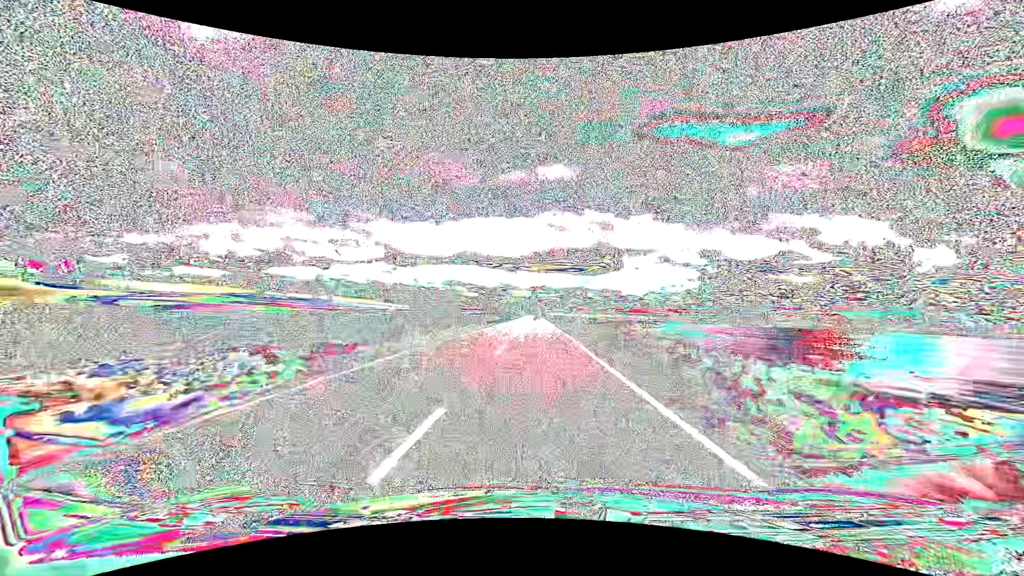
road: tertiary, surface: asphalt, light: Day
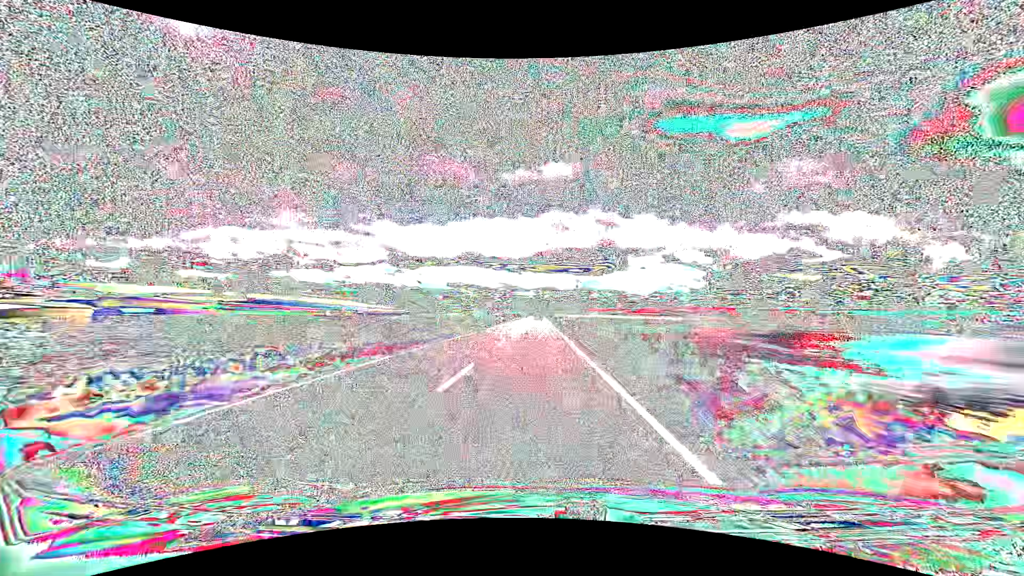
(+0.1, +81.6) m; 0°
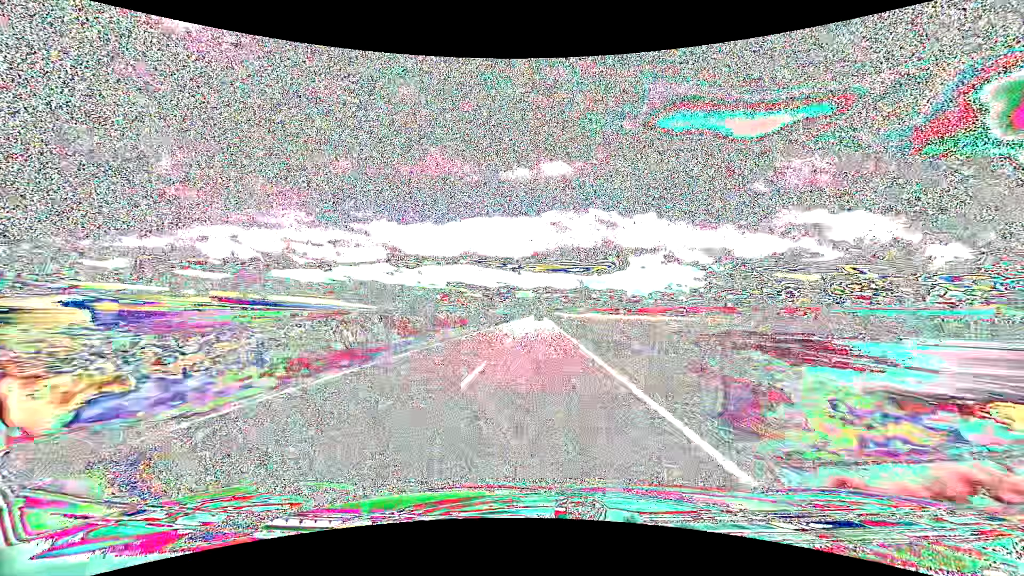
(-0.1, +49.1) m; 0°
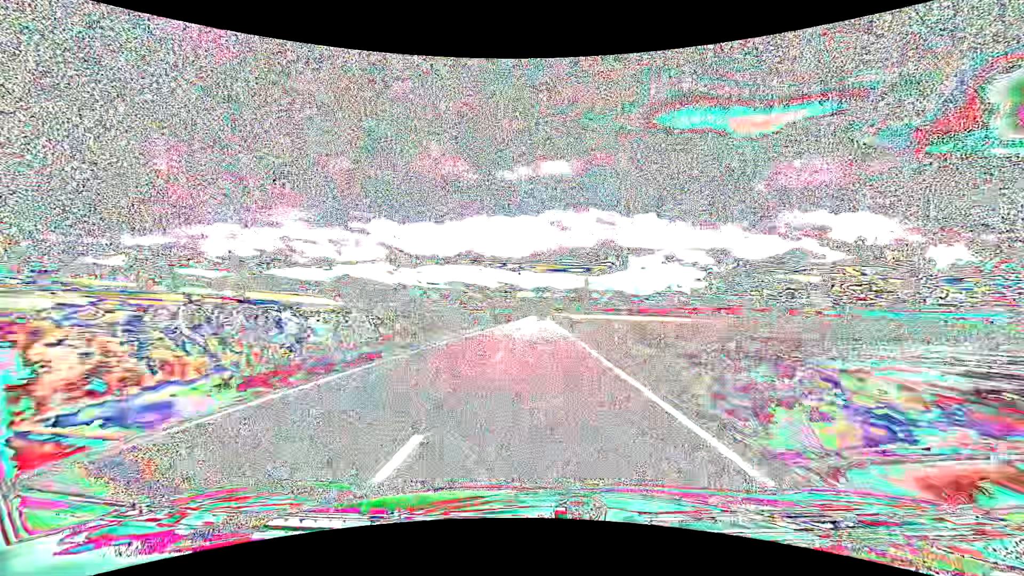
(-0.1, +32.8) m; 0°
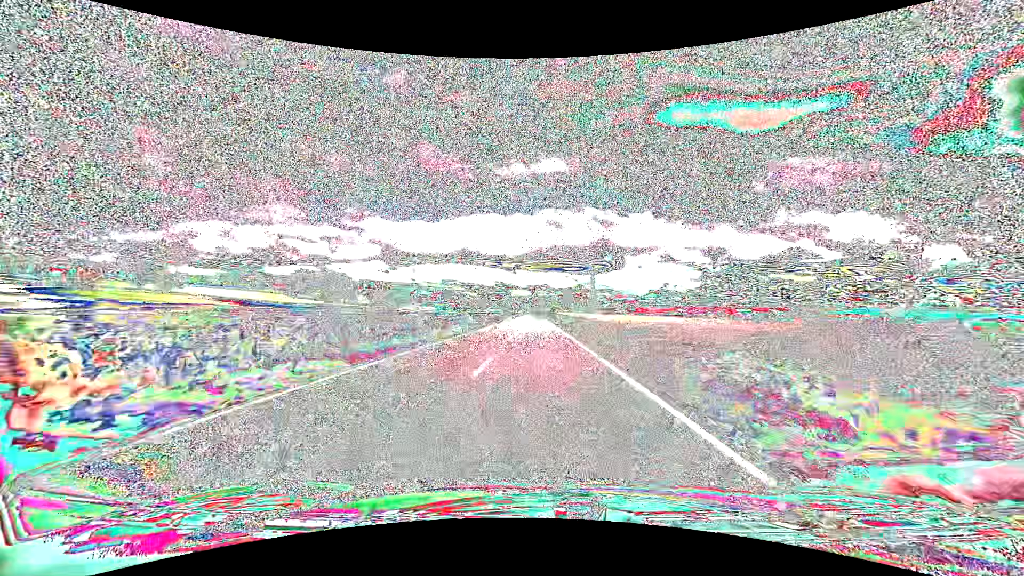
(+0.3, +65.7) m; +1°
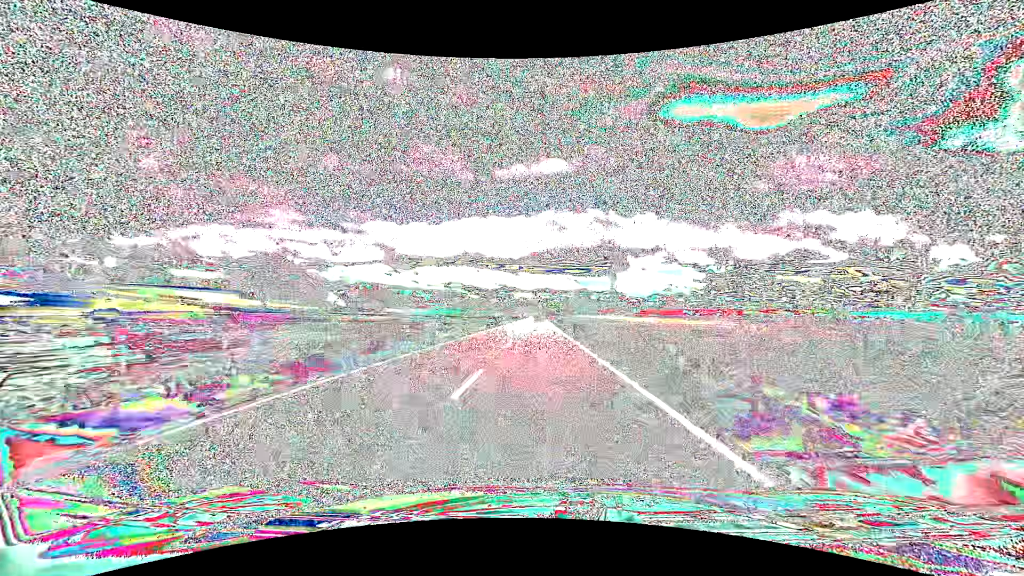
(-0.2, +65.0) m; 0°
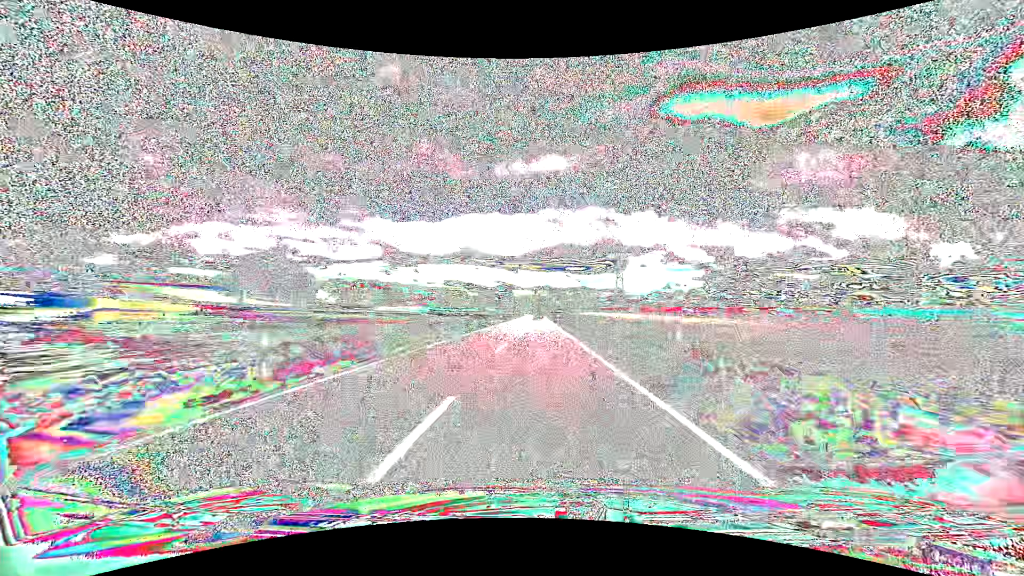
(0.0, +16.1) m; 0°
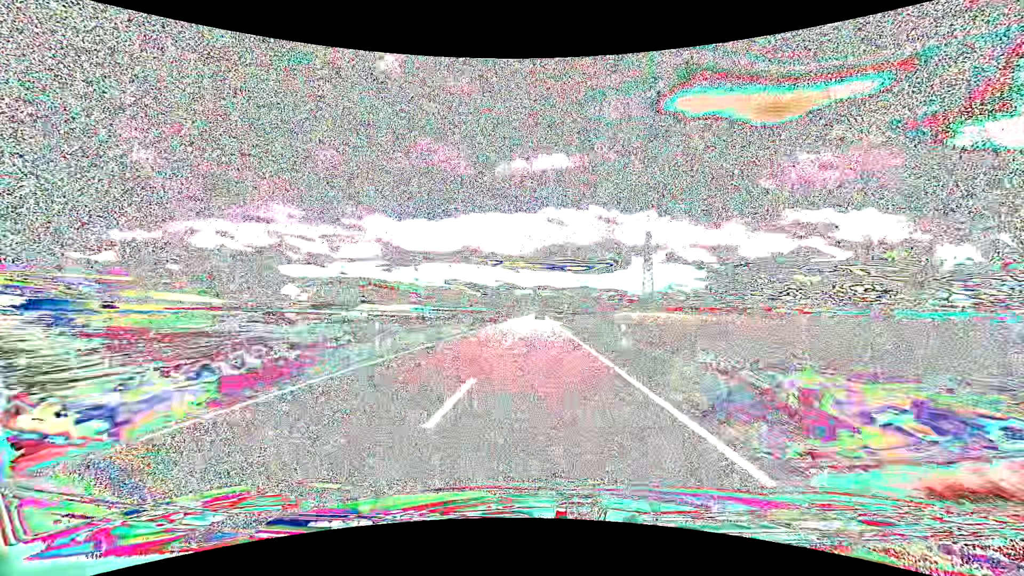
(0.0, +47.2) m; 0°
(0, +10) (0, +20) (0, +30) (0, +40) (0, +50) (0, +60) (0, +70) (0, +80) (0, +90) (0, +100) m
